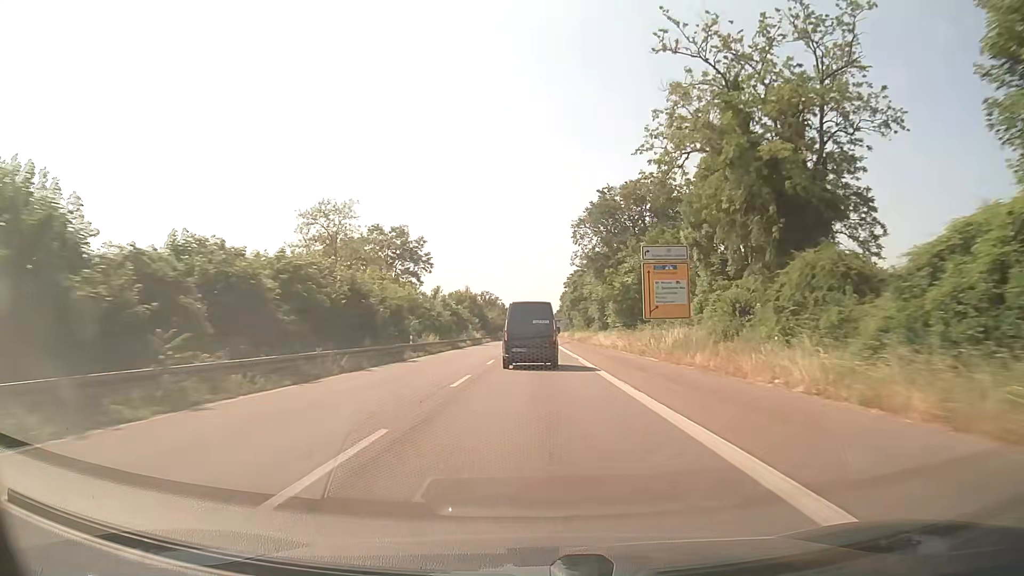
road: trunk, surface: asphalt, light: Day
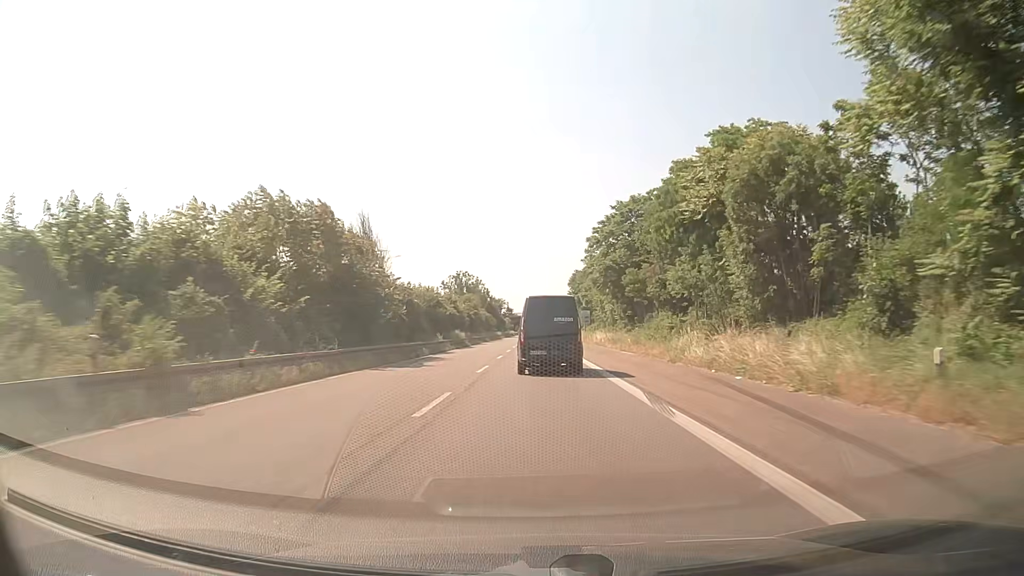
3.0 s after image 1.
(+0.3, +74.7) m; 0°
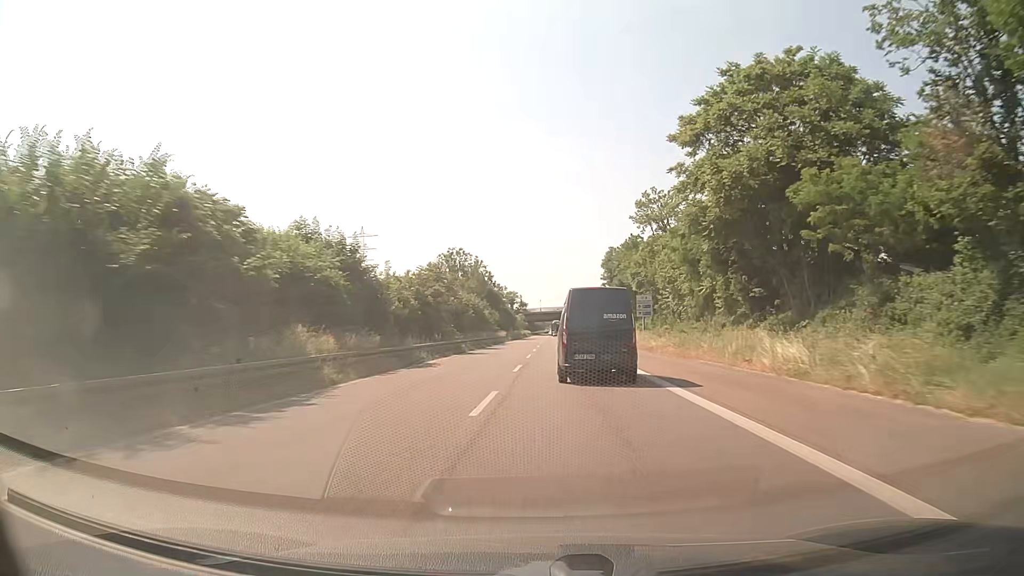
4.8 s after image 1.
(-0.5, +45.8) m; -2°
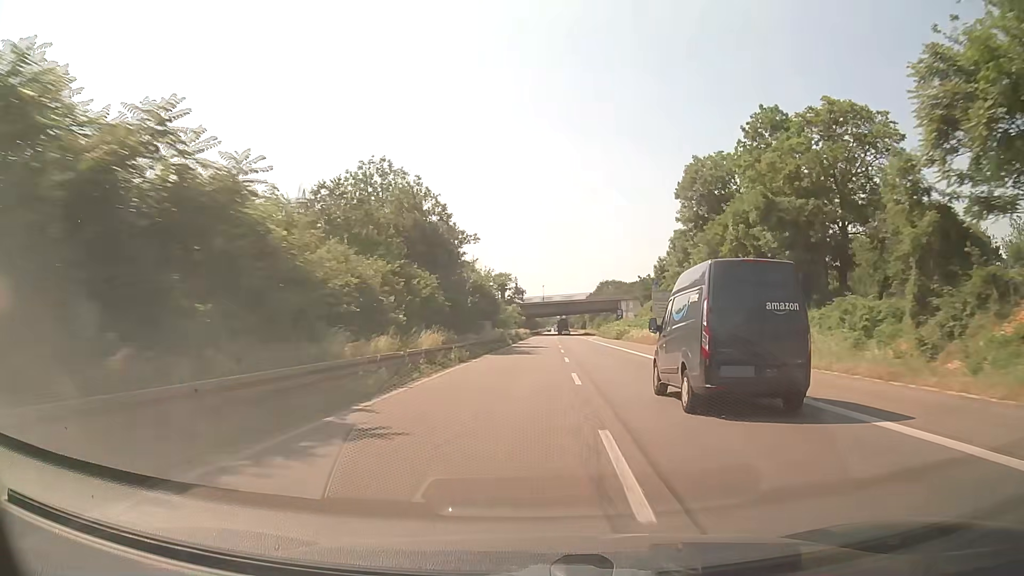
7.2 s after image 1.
(-0.3, +63.3) m; 0°
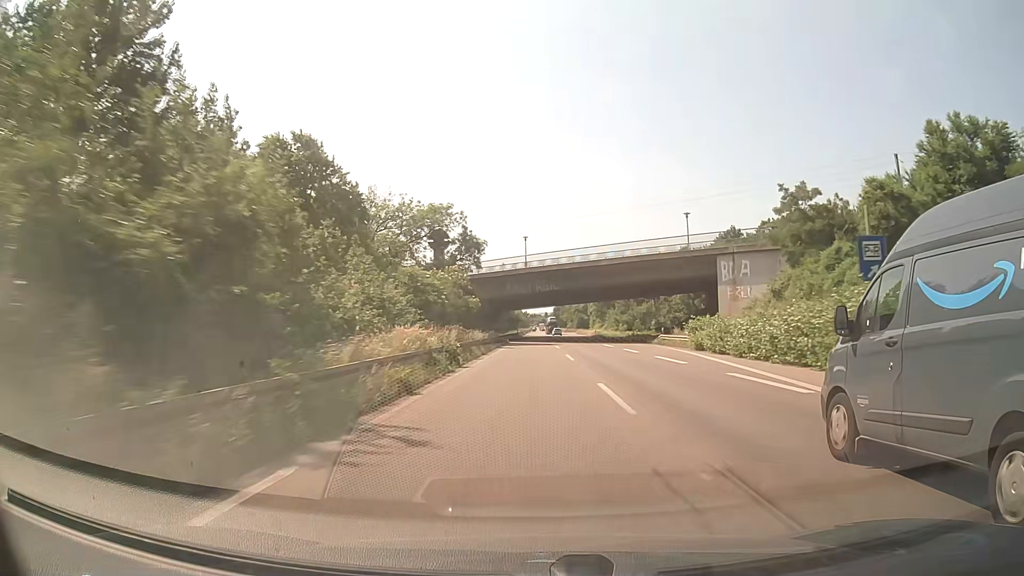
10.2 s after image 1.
(+1.2, +79.0) m; +2°
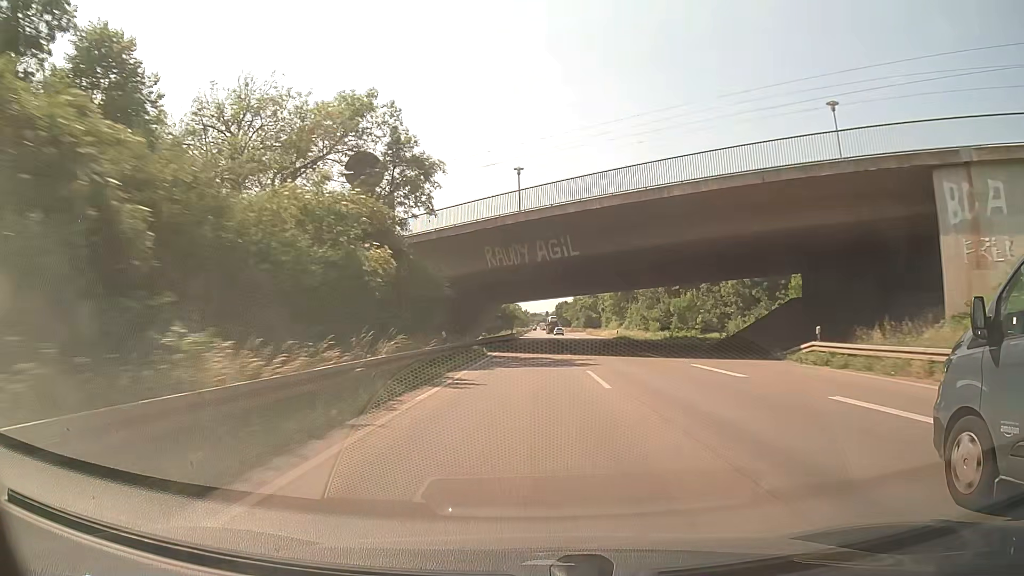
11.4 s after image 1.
(0.0, +31.2) m; 0°
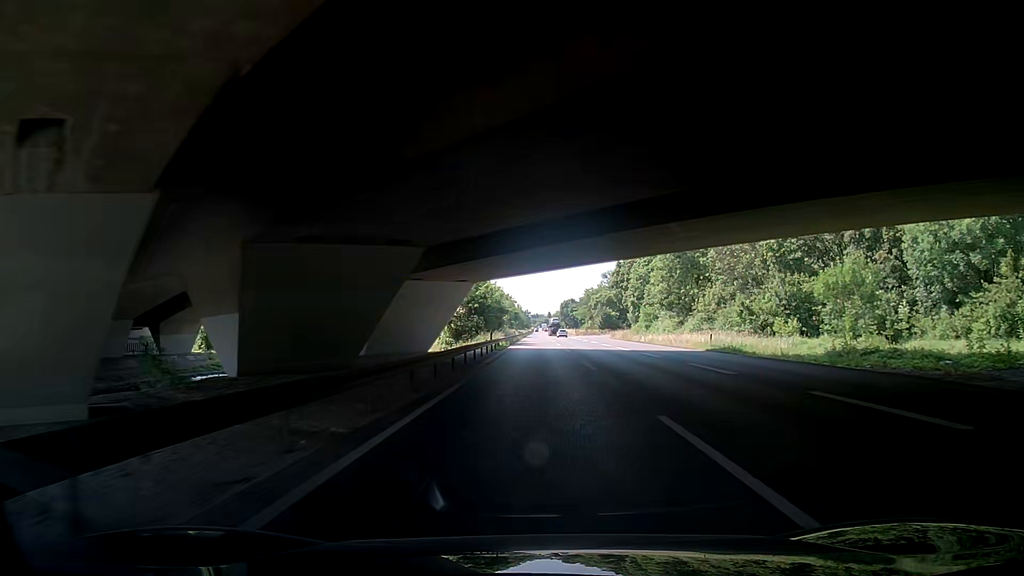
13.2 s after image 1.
(-0.2, +46.3) m; -1°
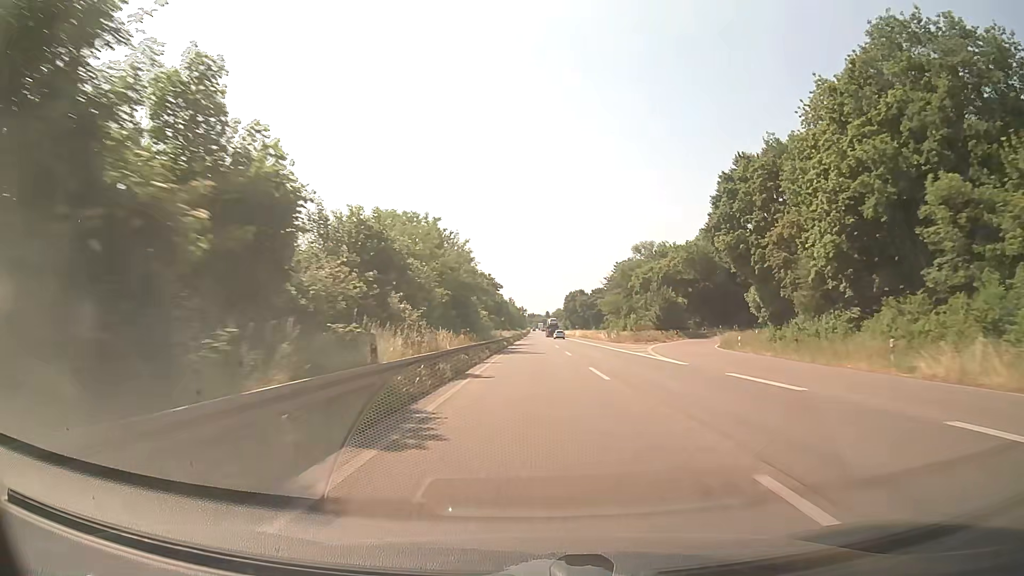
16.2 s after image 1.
(+1.6, +77.4) m; +1°
(0, +10) (0, +20) (0, +30) (0, +40) (0, +50) (0, +60) (0, +70) (0, +80) (0, +90) (0, +100) m
